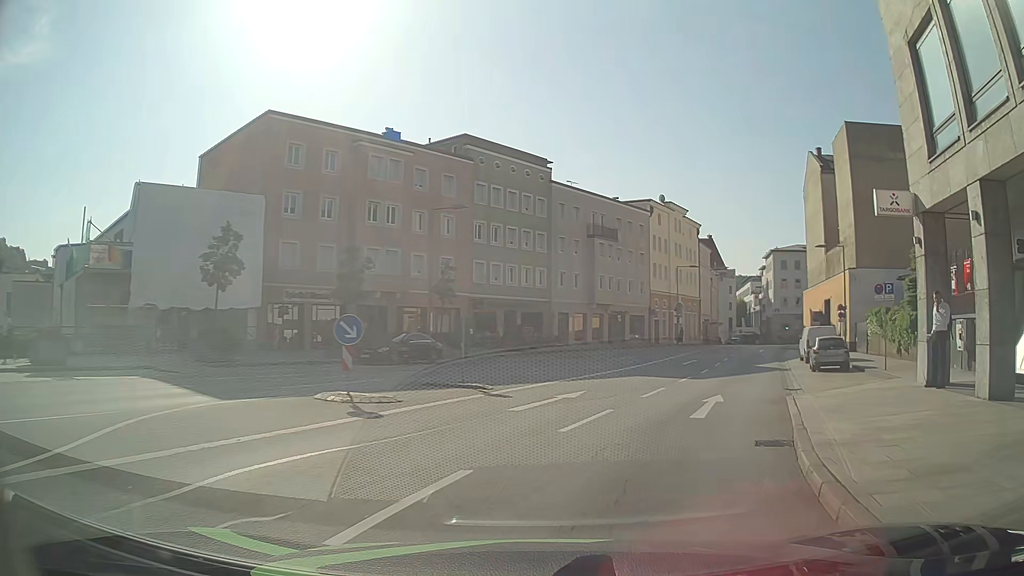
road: residential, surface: asphalt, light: Day
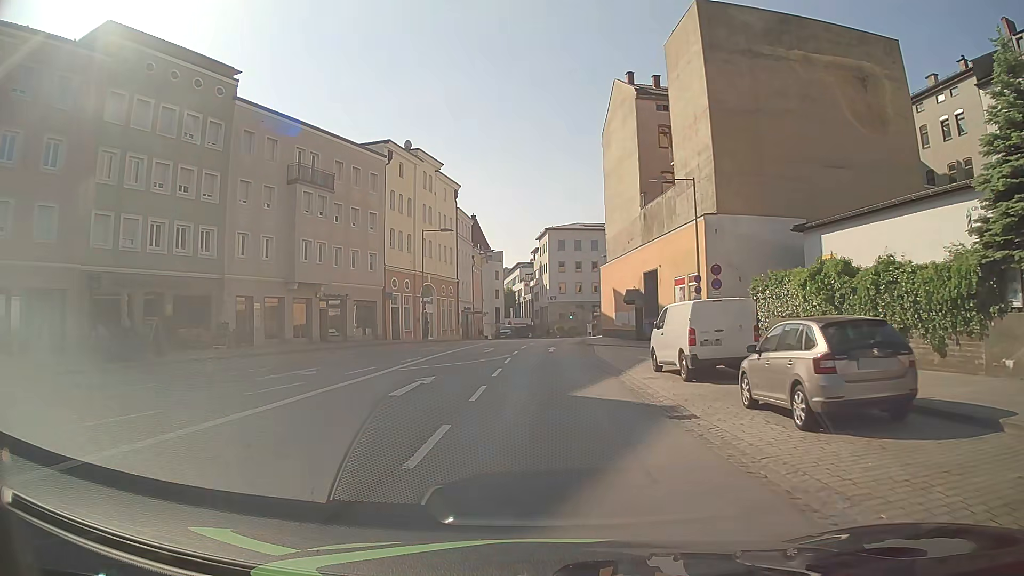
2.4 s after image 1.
(+5.0, +20.1) m; +21°
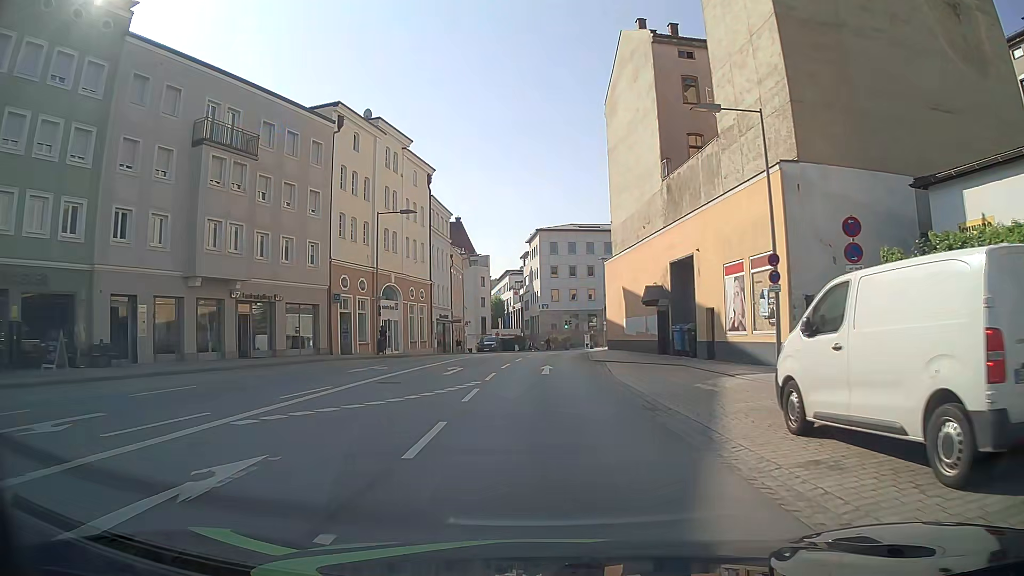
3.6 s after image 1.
(0.0, +11.5) m; 0°
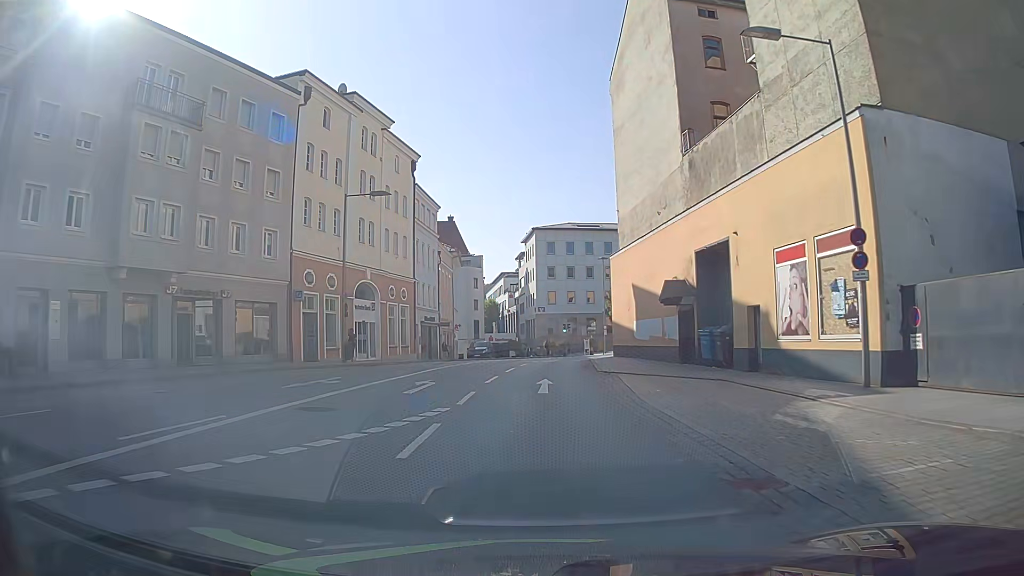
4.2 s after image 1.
(0.0, +5.9) m; 0°
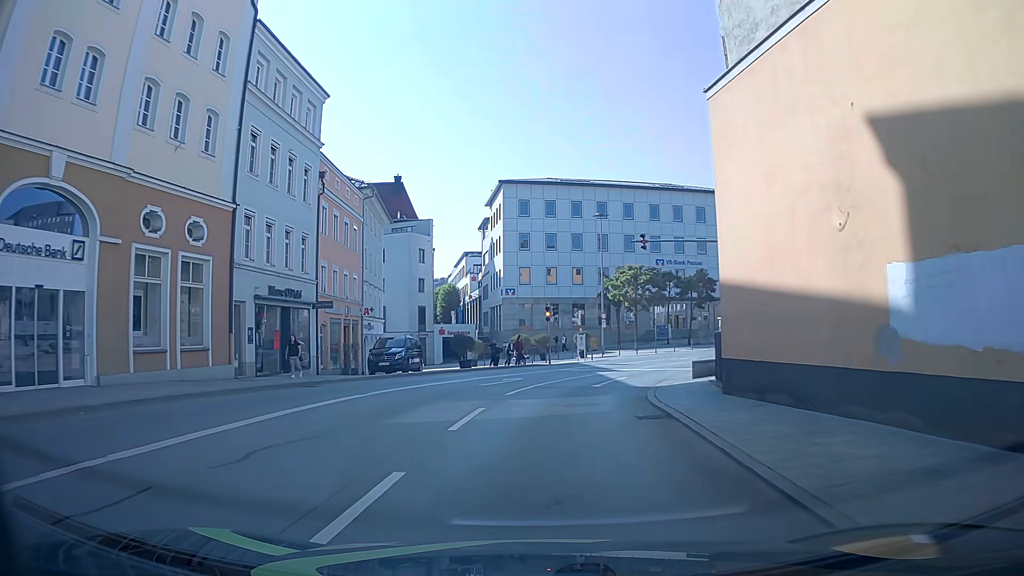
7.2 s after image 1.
(+0.7, +27.6) m; +5°
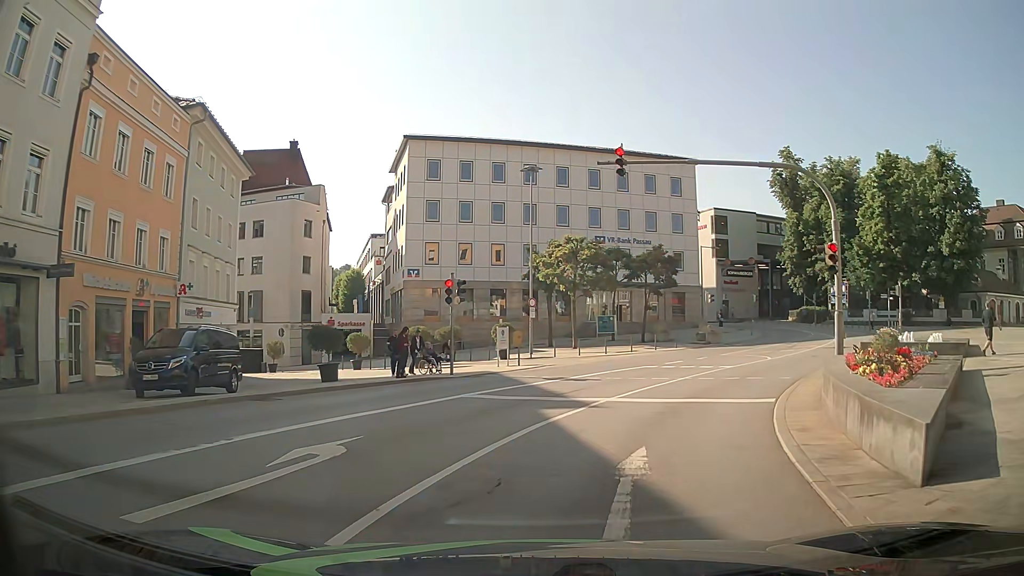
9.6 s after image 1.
(-0.4, +14.4) m; +5°
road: primary
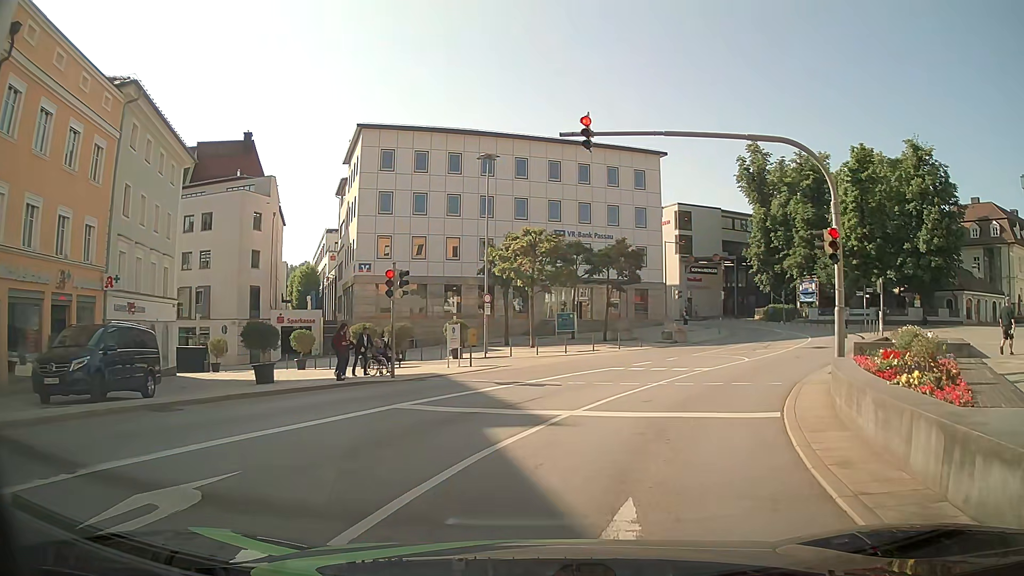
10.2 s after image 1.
(+0.1, +2.5) m; +3°
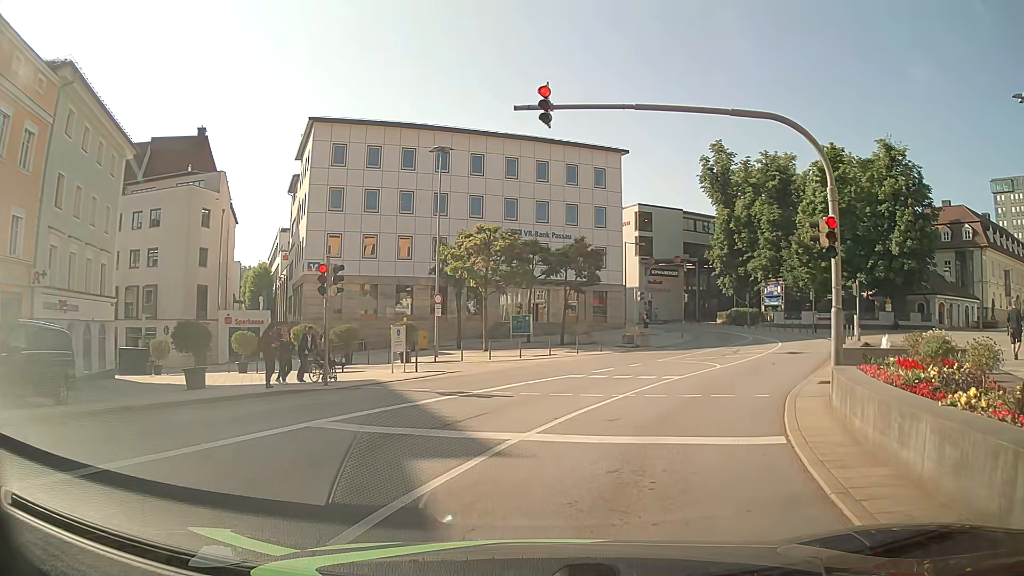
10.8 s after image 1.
(+0.1, +2.2) m; +4°
